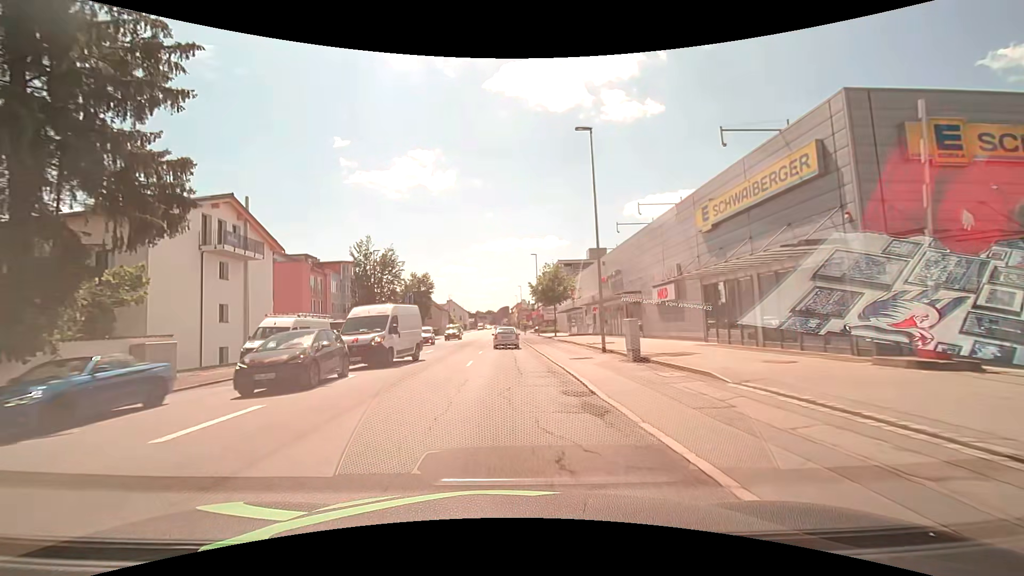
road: tertiary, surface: asphalt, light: Day
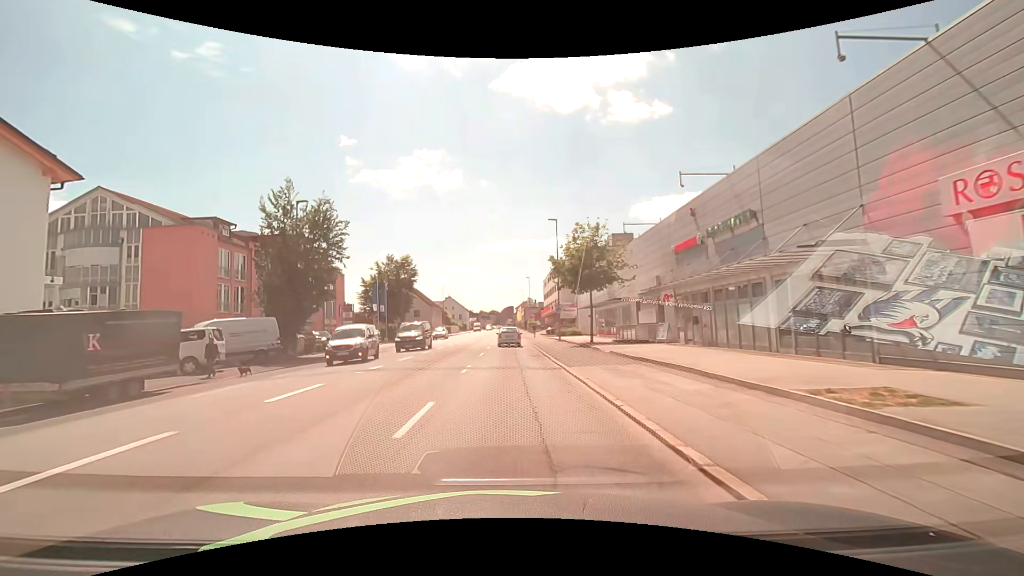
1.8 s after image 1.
(-0.2, +20.8) m; -1°
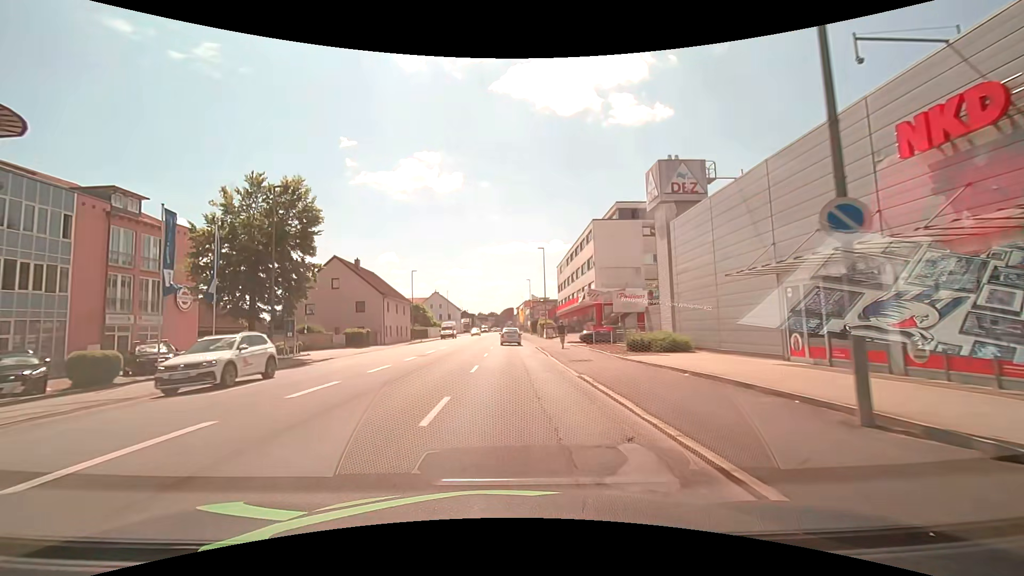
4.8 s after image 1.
(-0.1, +35.7) m; 0°
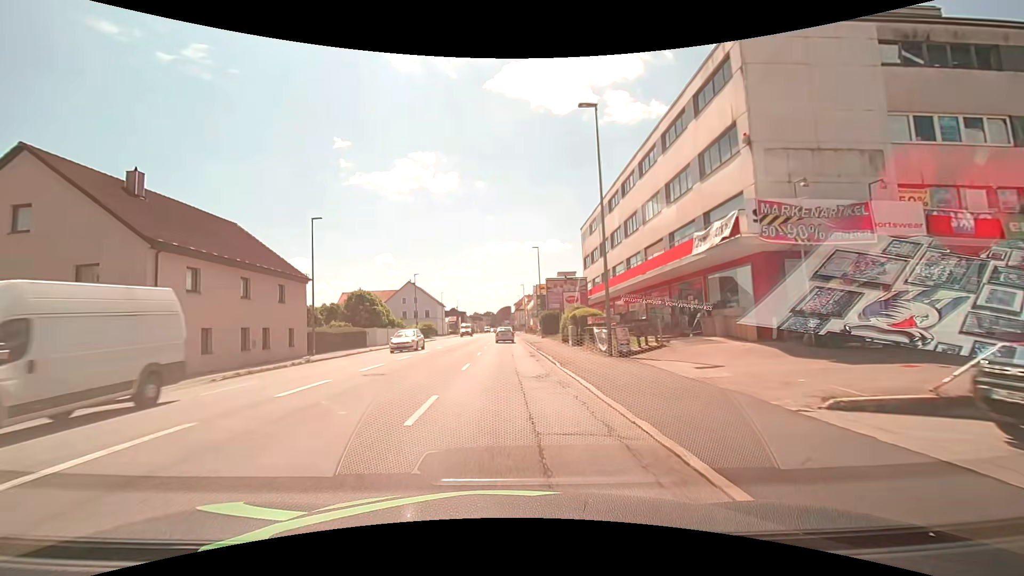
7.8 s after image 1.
(+0.1, +35.9) m; 0°
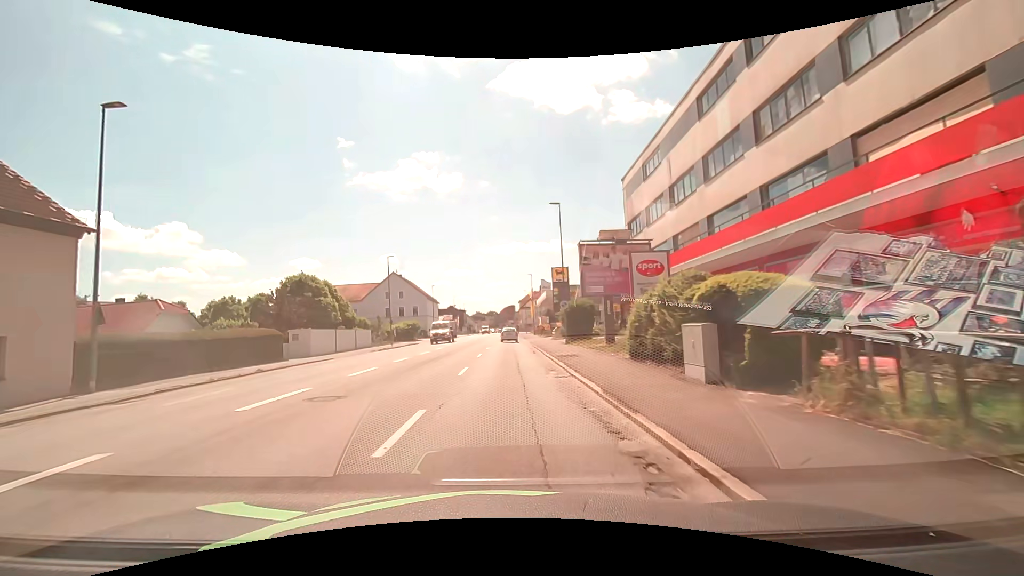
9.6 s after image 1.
(0.0, +19.7) m; 0°
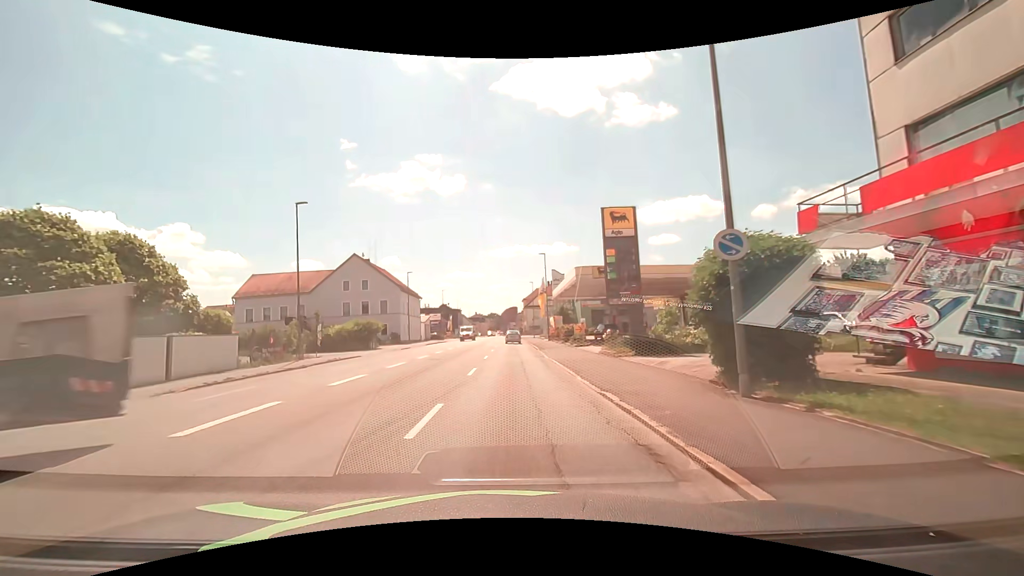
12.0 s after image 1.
(0.0, +26.3) m; 0°
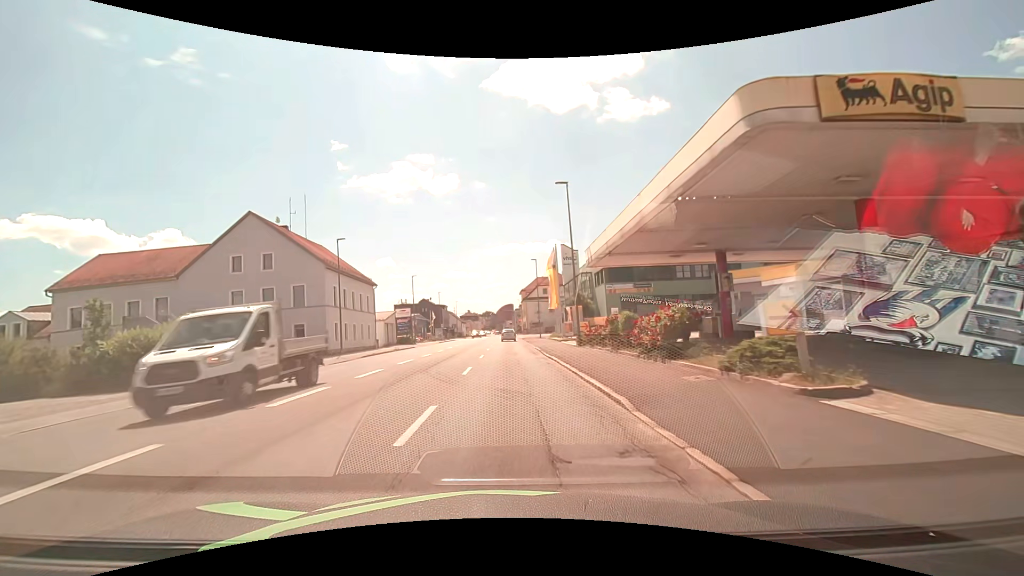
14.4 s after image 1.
(+0.1, +27.5) m; 0°
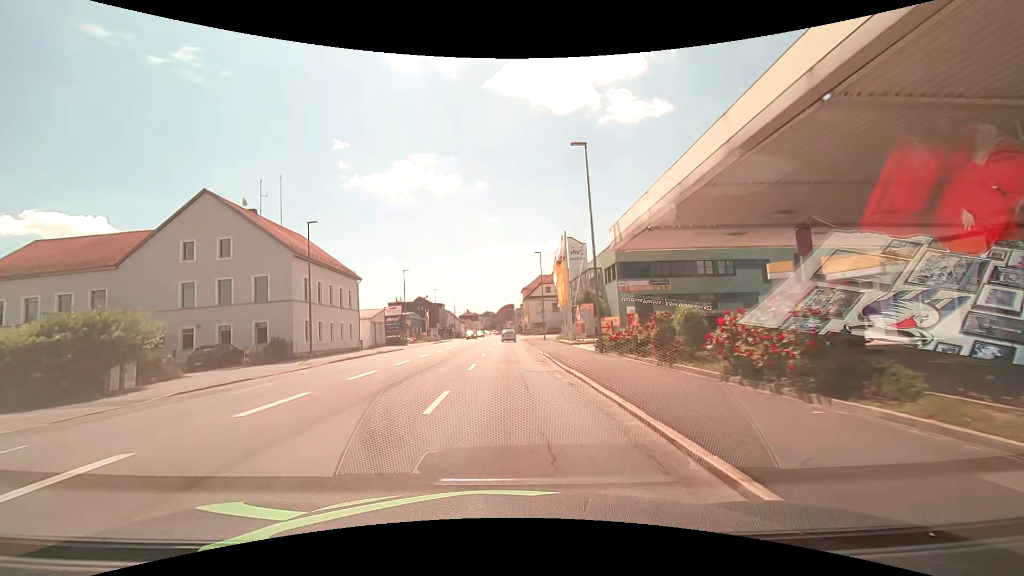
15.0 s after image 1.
(0.0, +6.8) m; 0°
(0, +10) (0, +20) (0, +30) (0, +40) (0, +50) (0, +60) (0, +70) (0, +80) (0, +90) (0, +100) m
